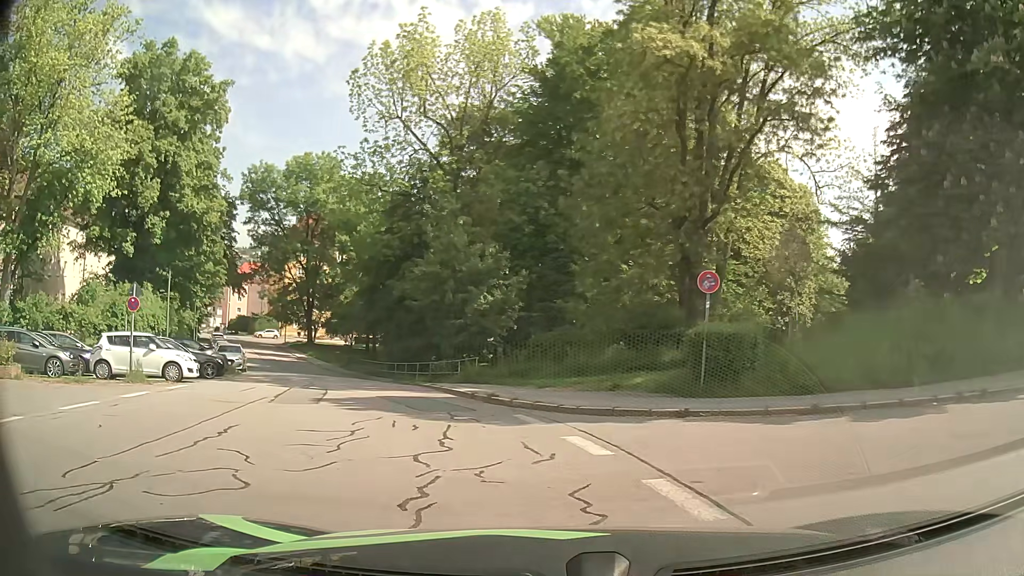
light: Day
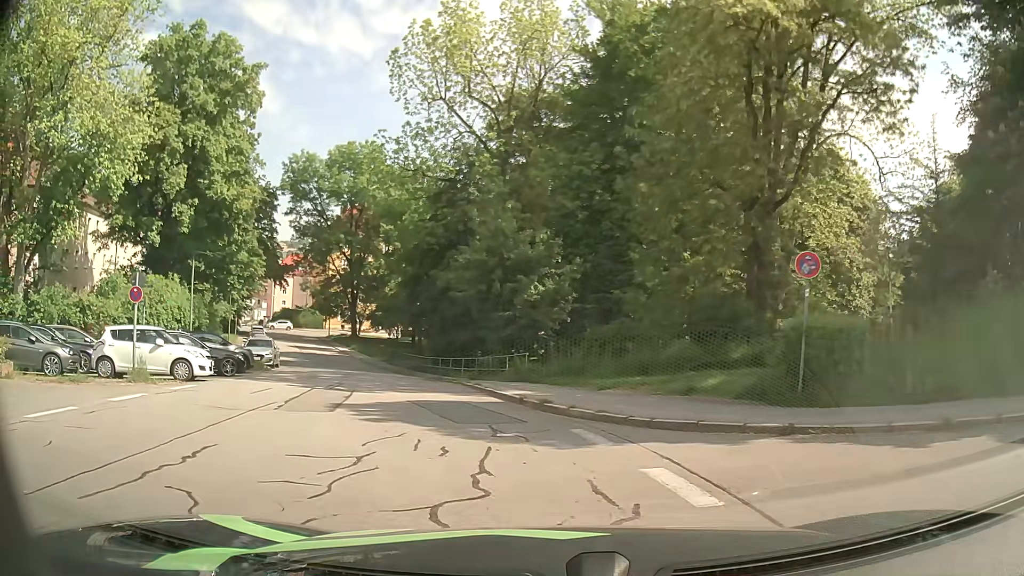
(-0.1, +2.5) m; -4°
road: residential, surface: asphalt
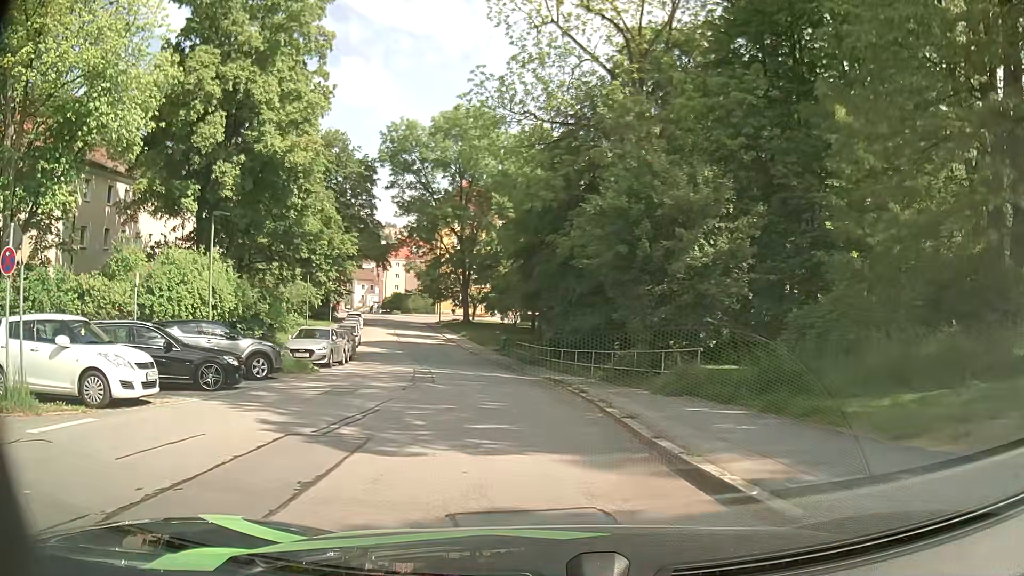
(-1.0, +9.0) m; -11°
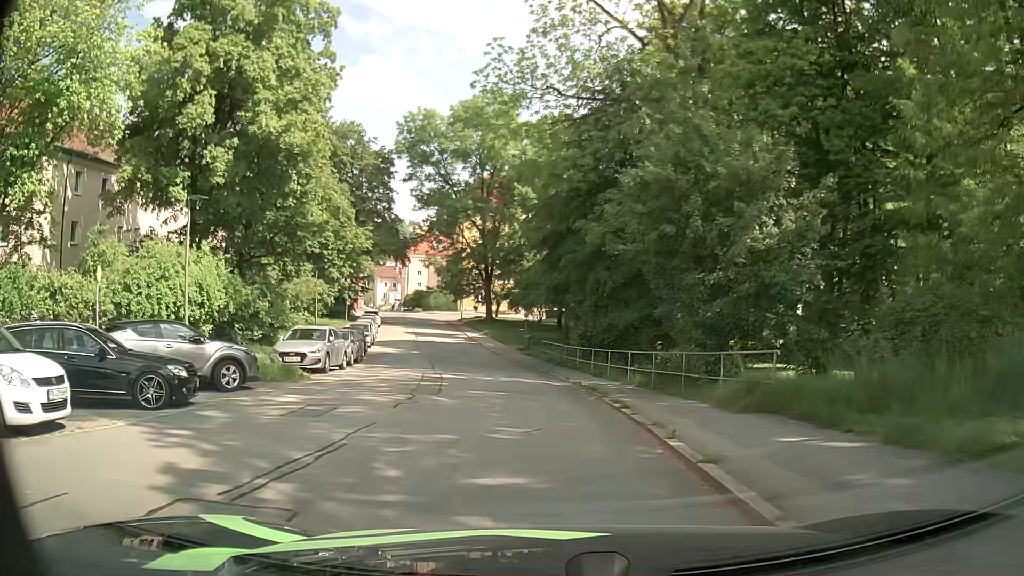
(-0.1, +3.3) m; -2°
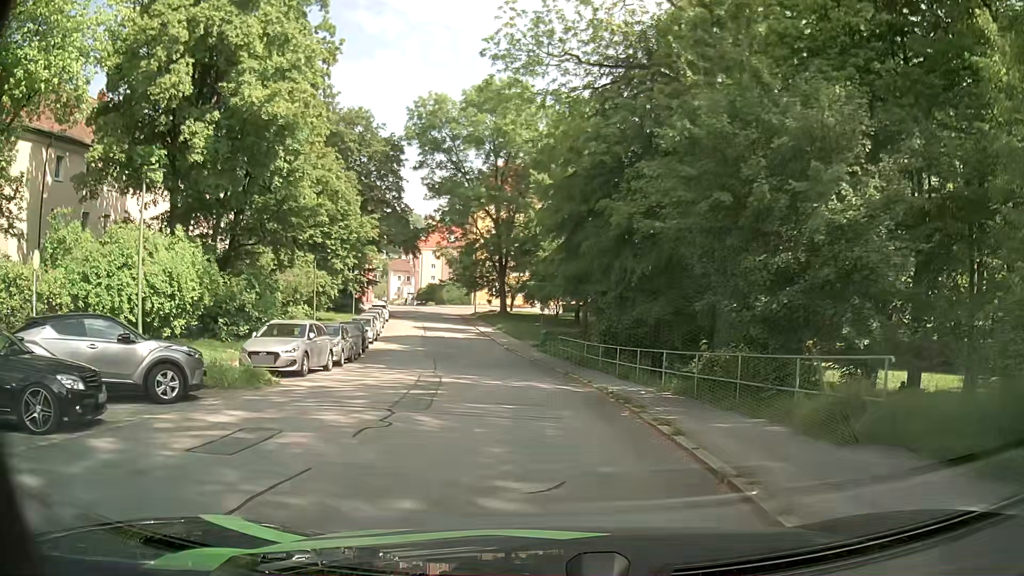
(-0.1, +3.4) m; -1°
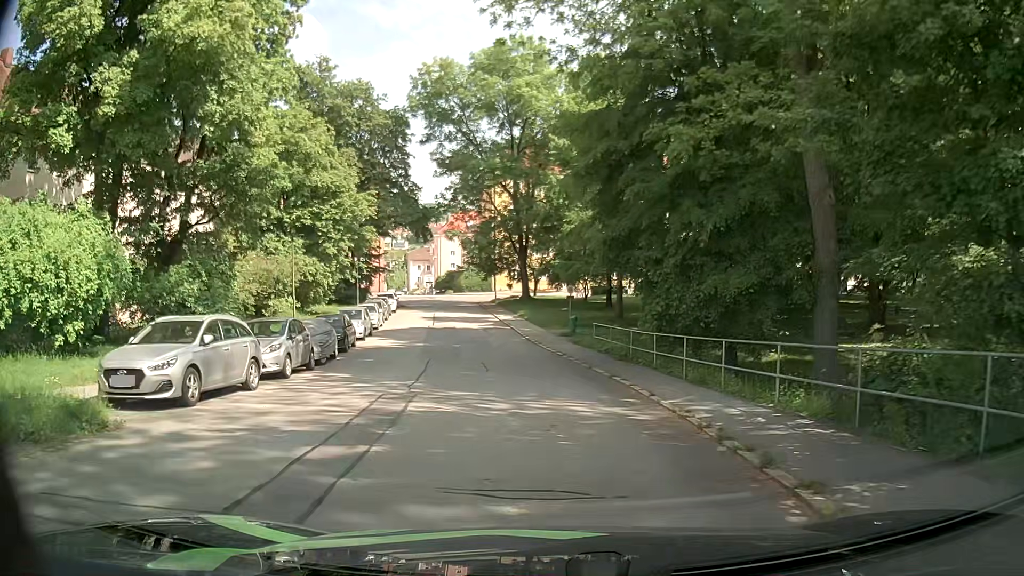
(-0.1, +7.2) m; -2°
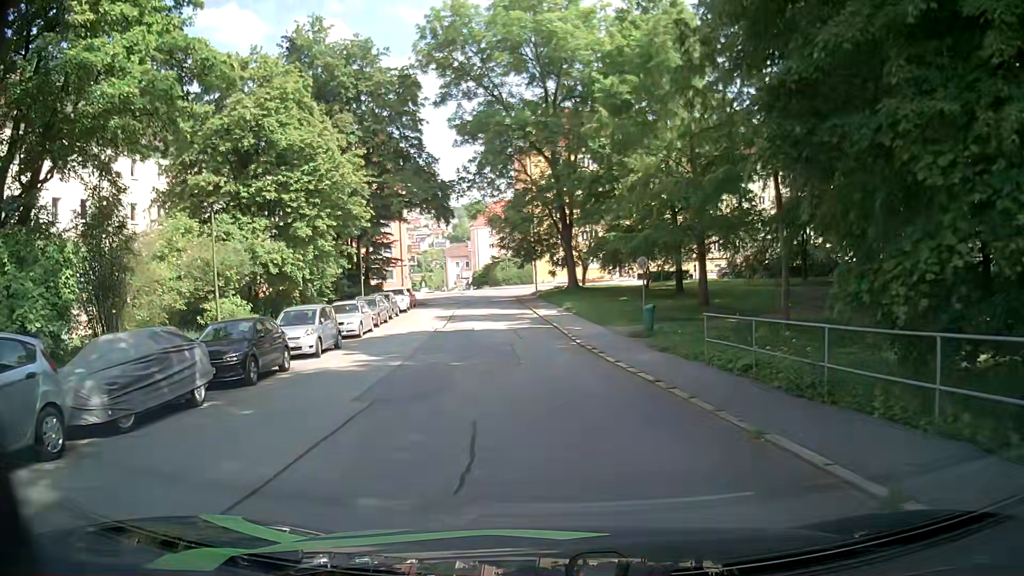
(-0.4, +12.3) m; -3°
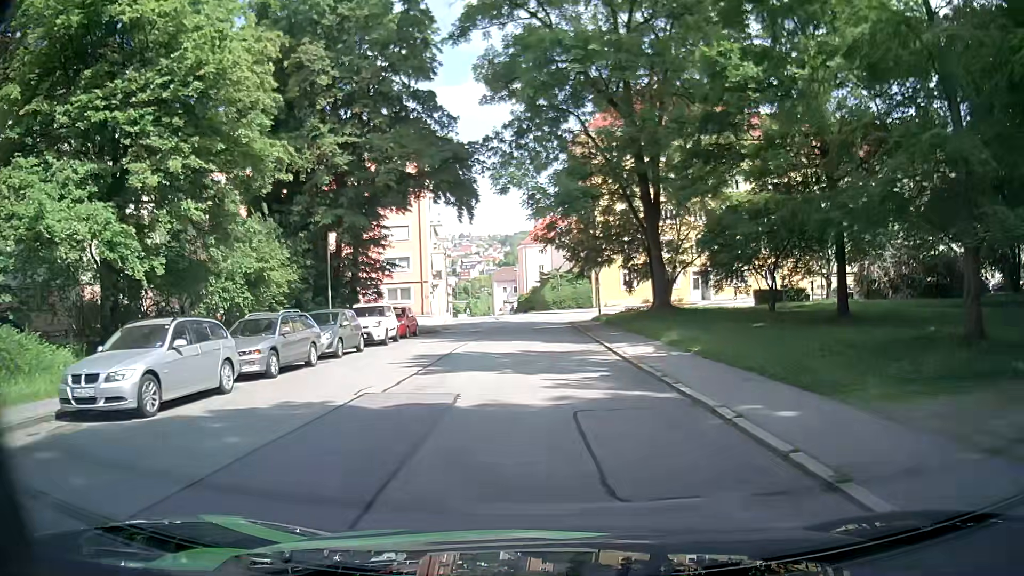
(-1.1, +18.0) m; -5°
